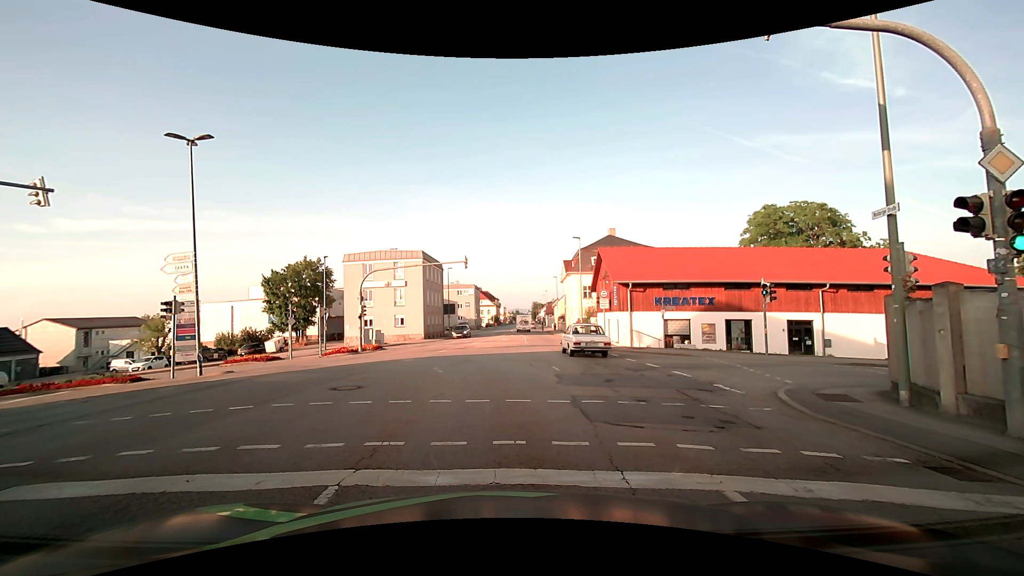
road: tertiary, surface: asphalt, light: Day
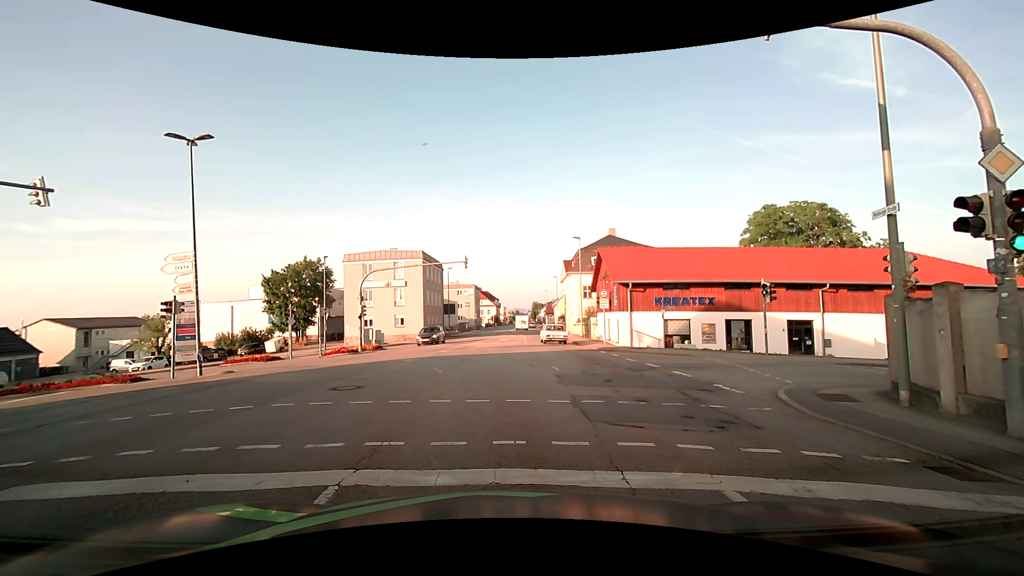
(0.0, 0.0) m; 0°
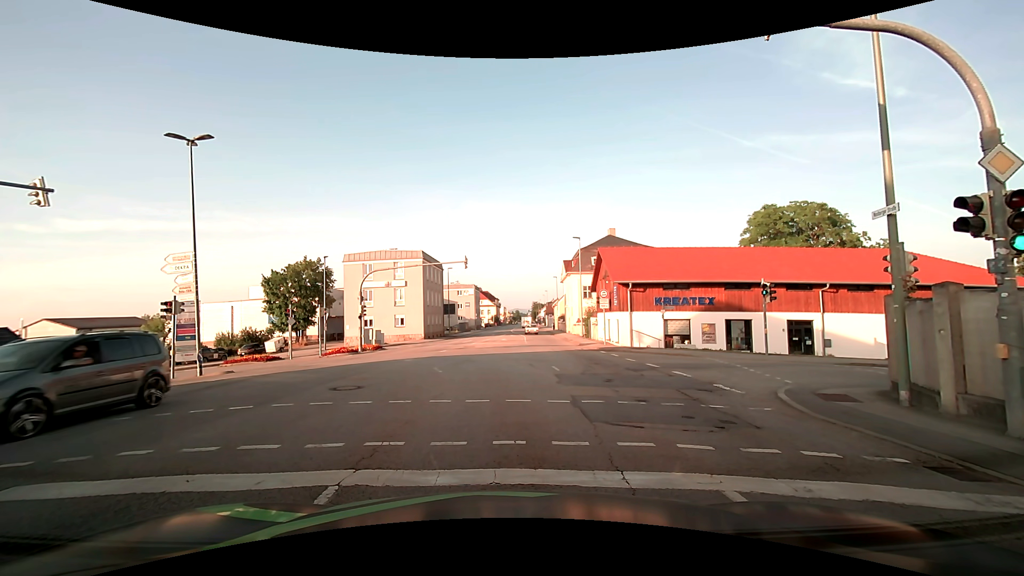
(0.0, 0.0) m; 0°
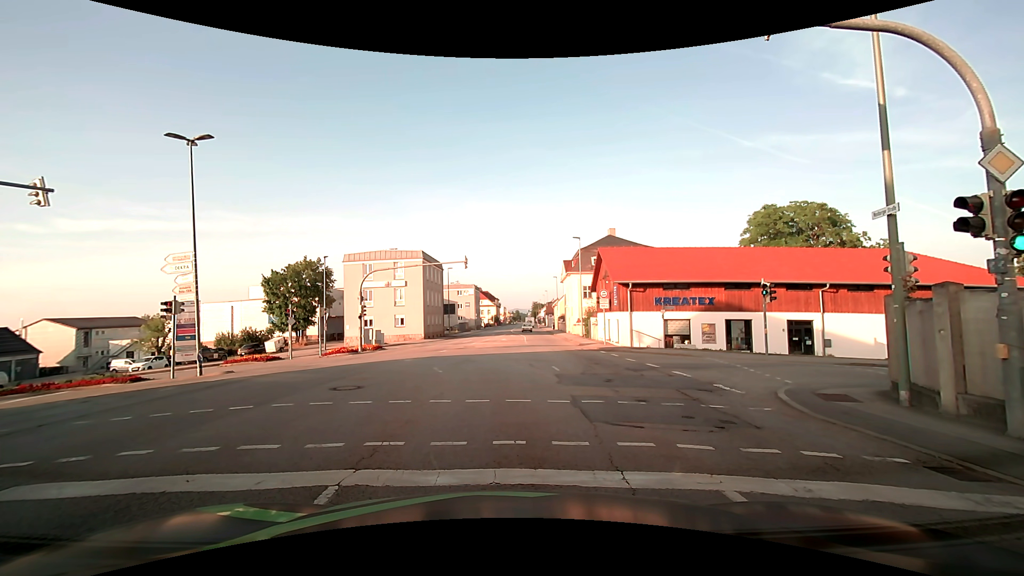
(0.0, 0.0) m; 0°
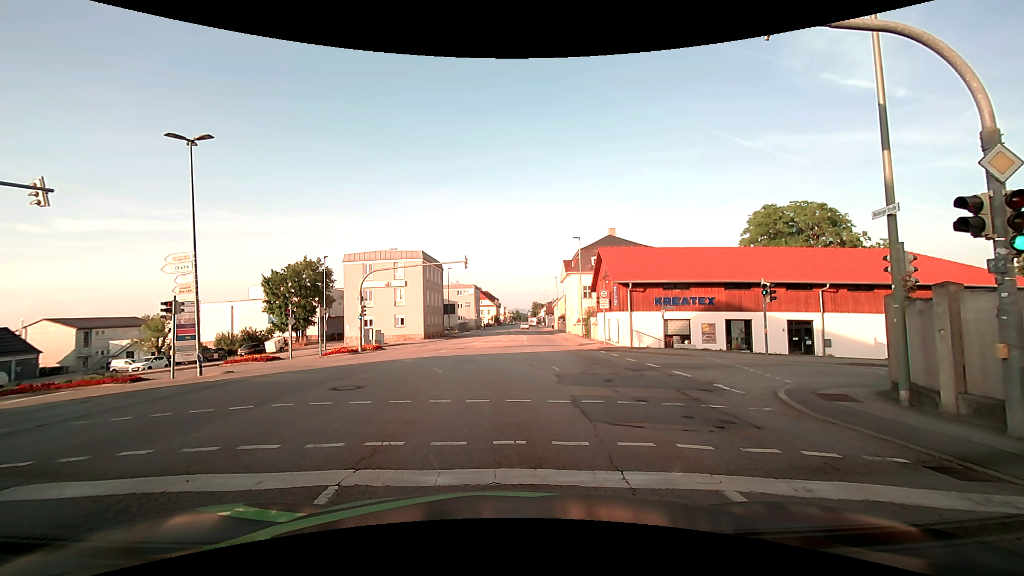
(0.0, 0.0) m; 0°
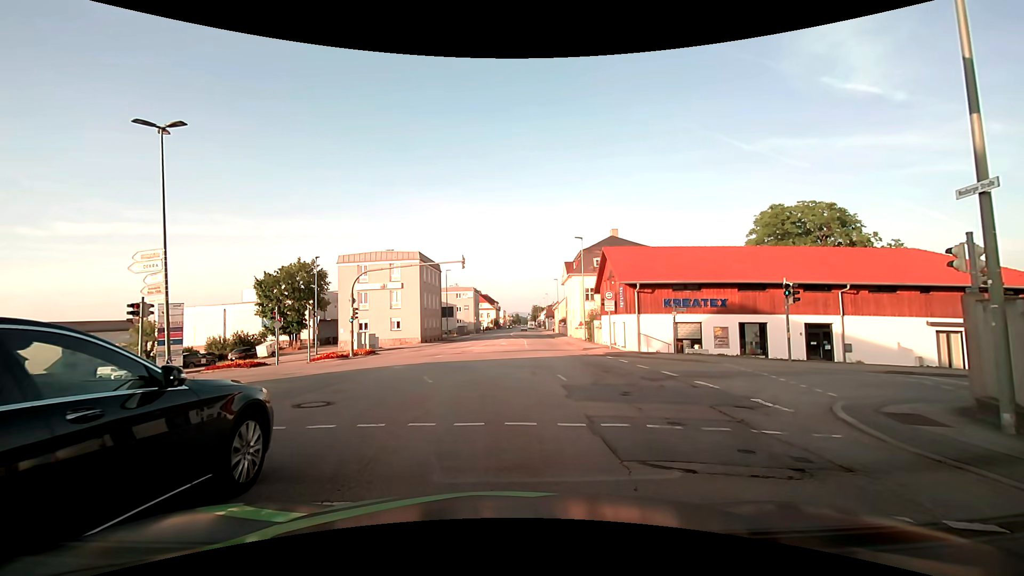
(0.0, +1.9) m; +1°
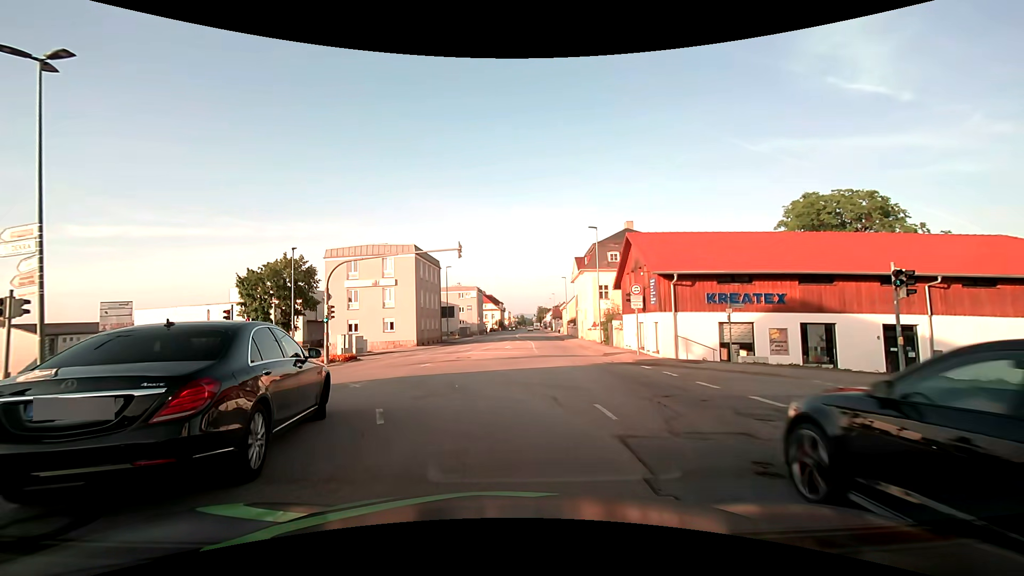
(-0.1, +5.7) m; -1°
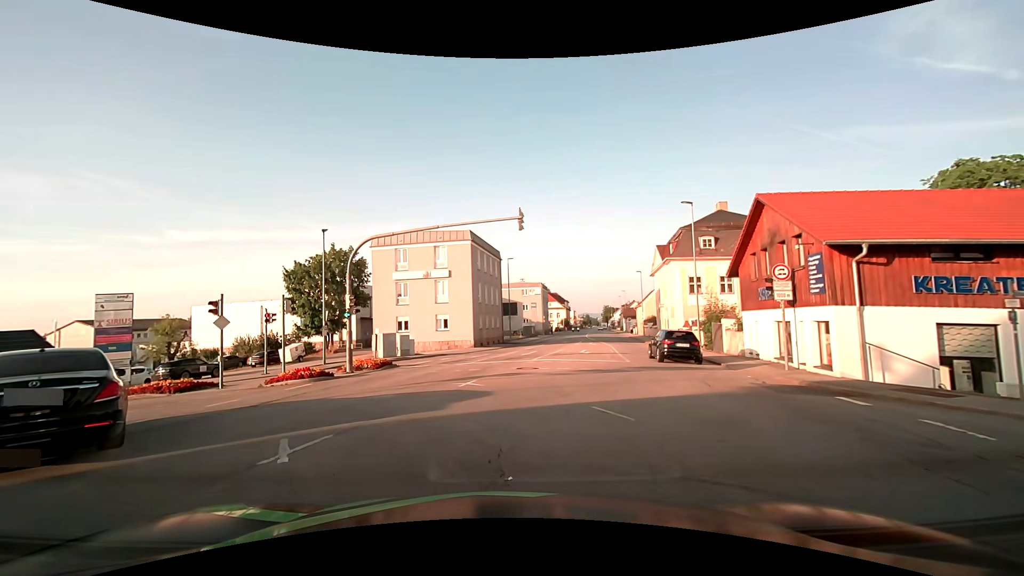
(-0.4, +7.7) m; -7°
(-2, +10) (-10, +16) (-19, +18) (-29, +19) (-39, +20) (-49, +20) (-59, +22) (-69, +23) (-79, +26) (-88, +29) m
